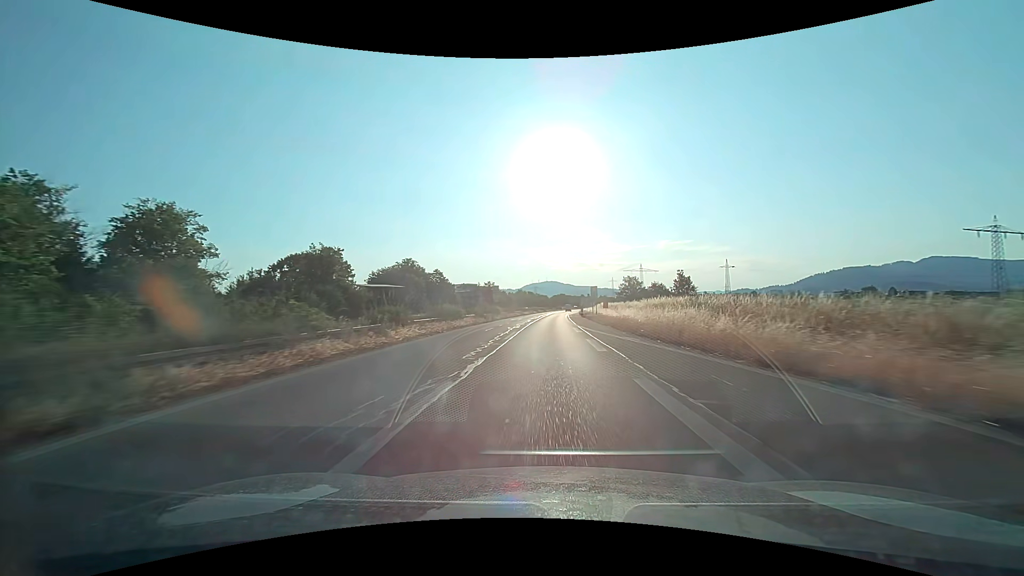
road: trunk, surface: asphalt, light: Day
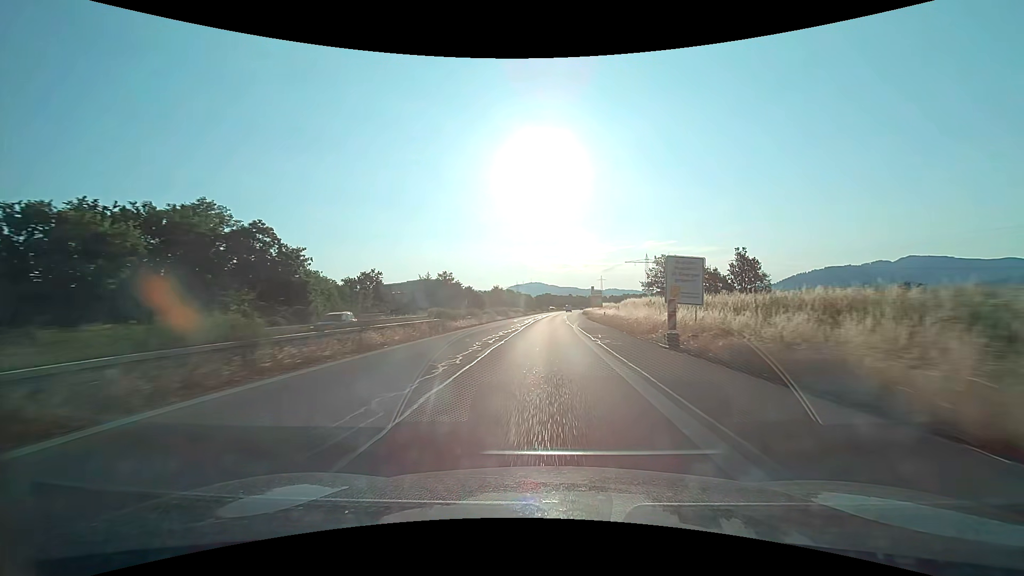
(+1.0, +61.3) m; +2°
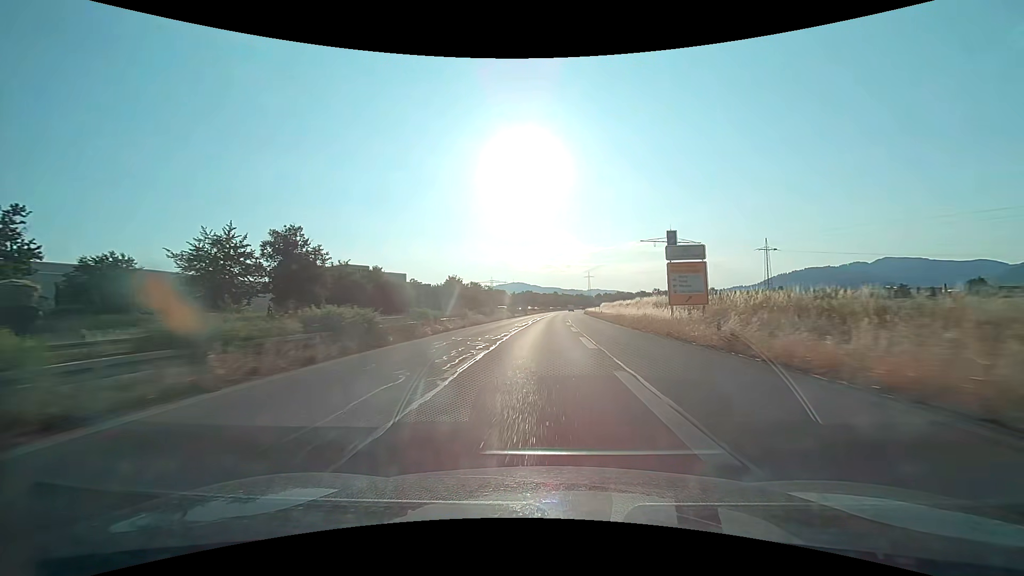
(+1.3, +76.6) m; +2°
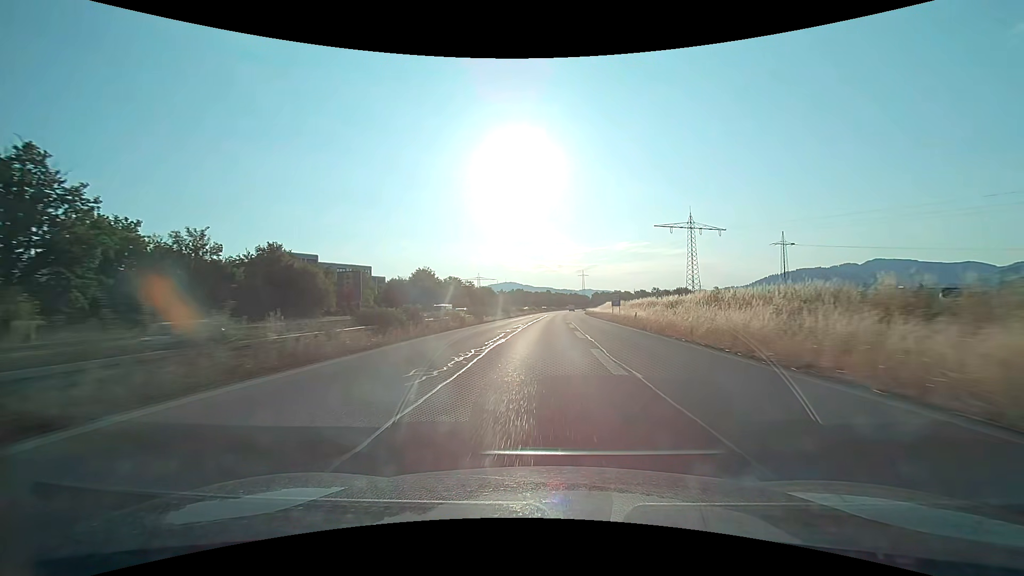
(+0.3, +30.6) m; +1°
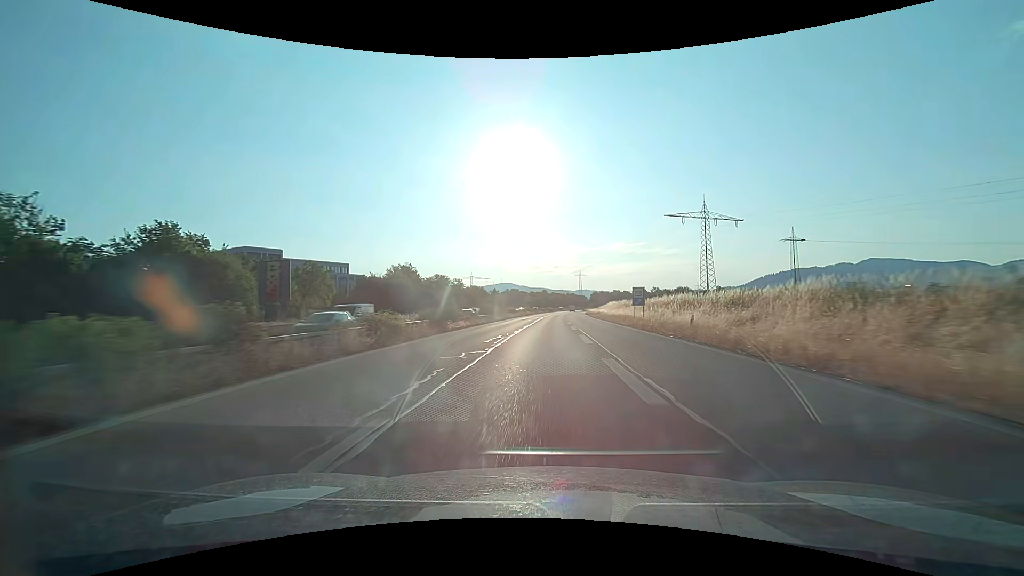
(0.0, +15.3) m; 0°
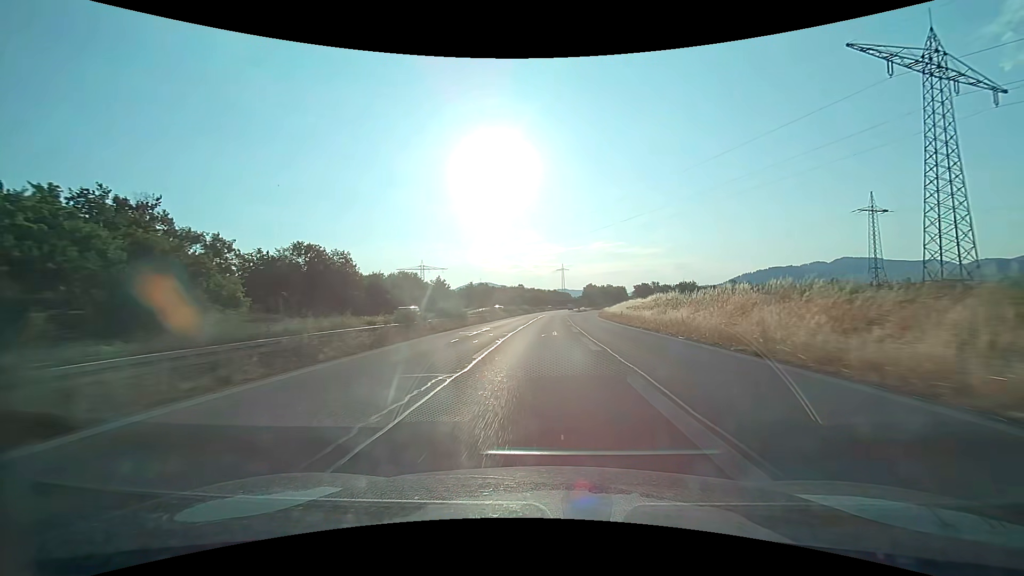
(+1.6, +76.6) m; +2°
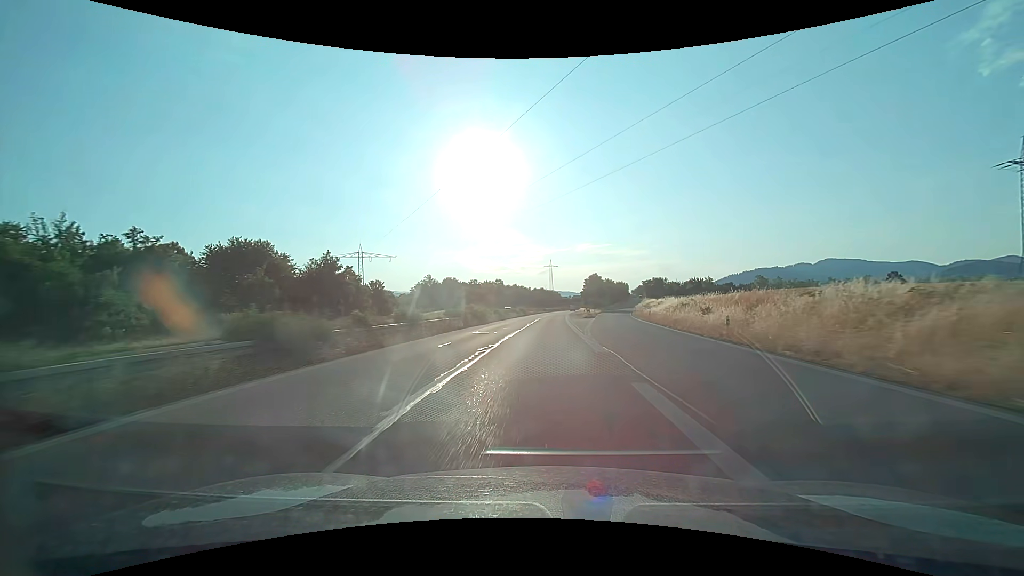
(+1.0, +61.3) m; +2°
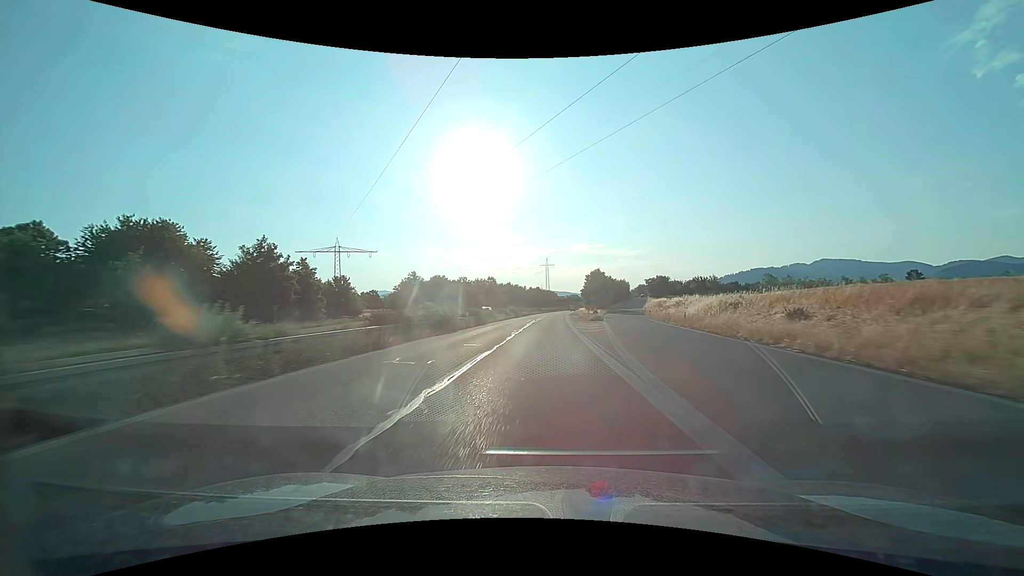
(0.0, +15.3) m; 0°
(0, +10) (0, +20) (0, +30) (0, +40) (+1, +50) (+1, +60) (+1, +70) (+2, +80) (+2, +90) (+3, +100) m
